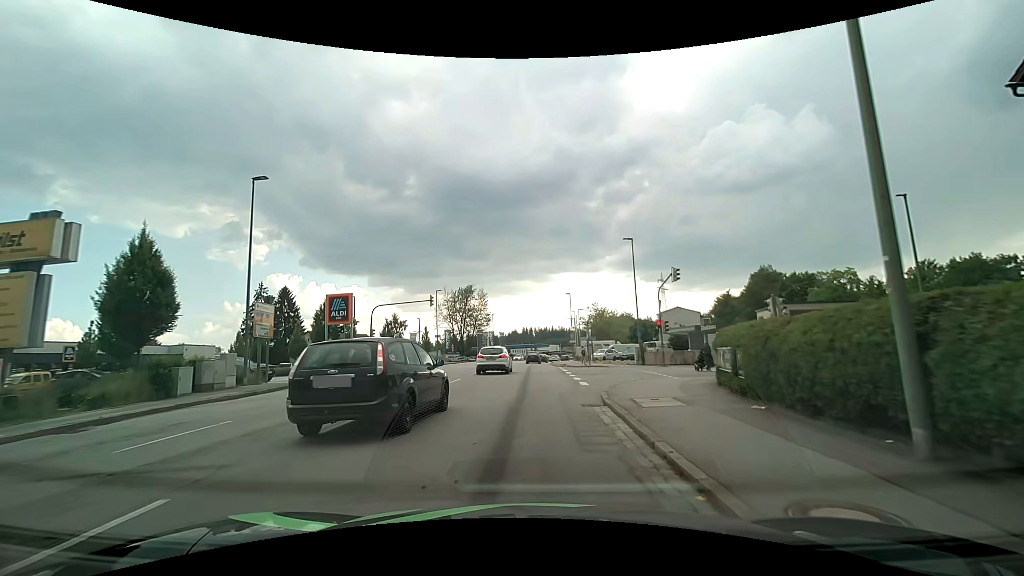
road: tertiary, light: Day
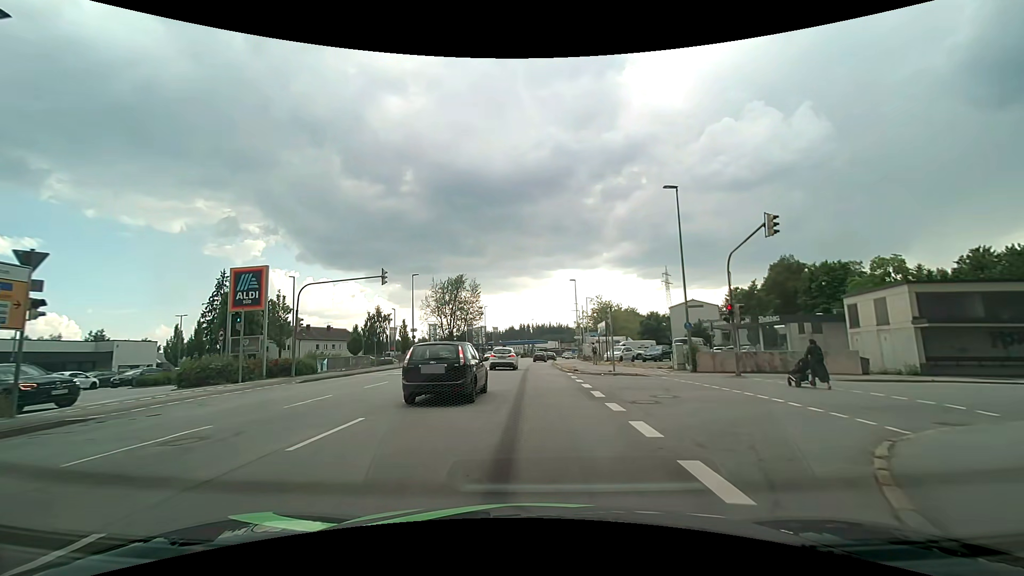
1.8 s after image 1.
(0.0, +13.0) m; 0°
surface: asphalt
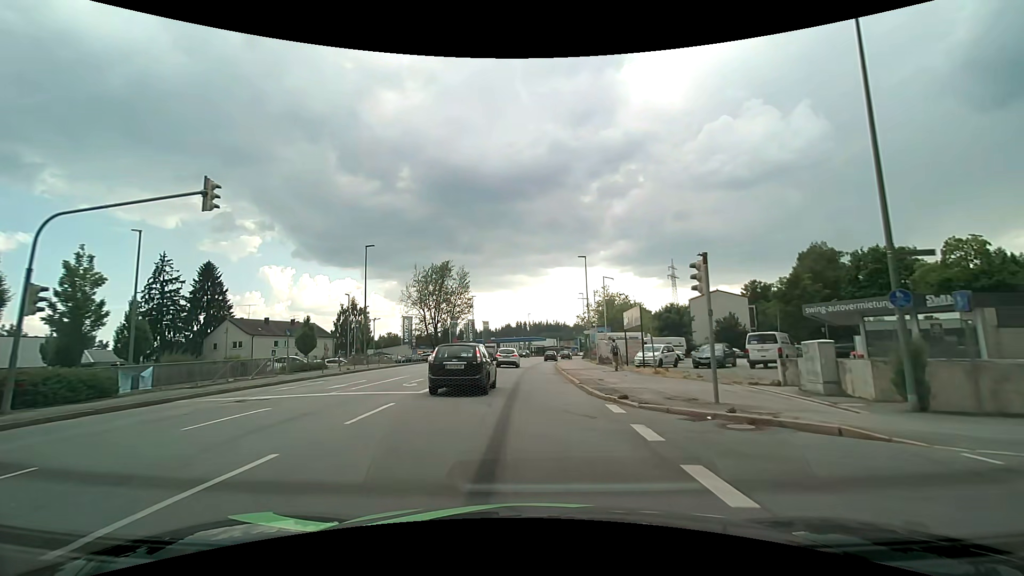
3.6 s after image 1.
(0.0, +15.6) m; +1°
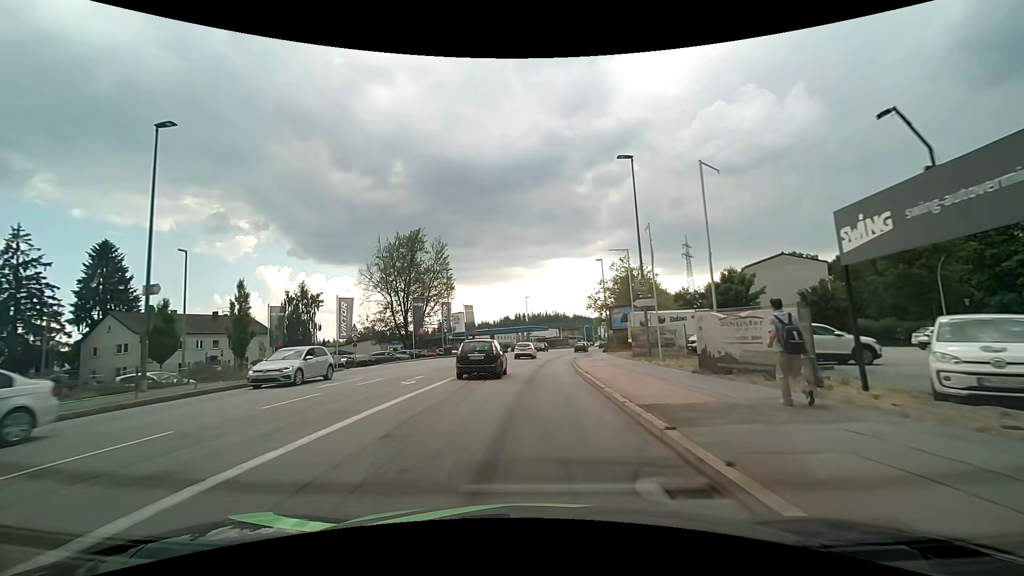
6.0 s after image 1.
(-0.2, +23.7) m; 0°
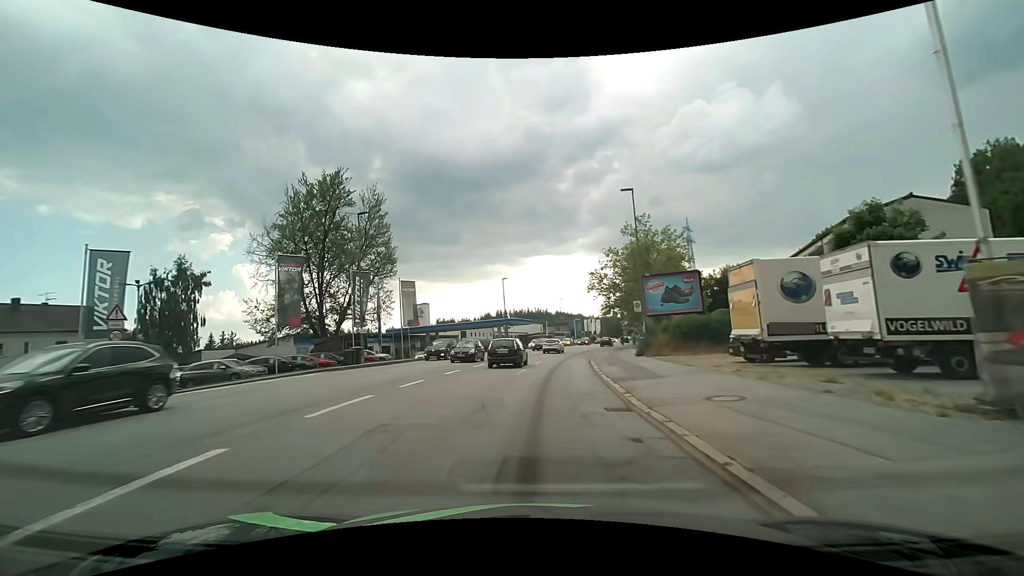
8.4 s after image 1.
(+0.3, +25.4) m; +2°
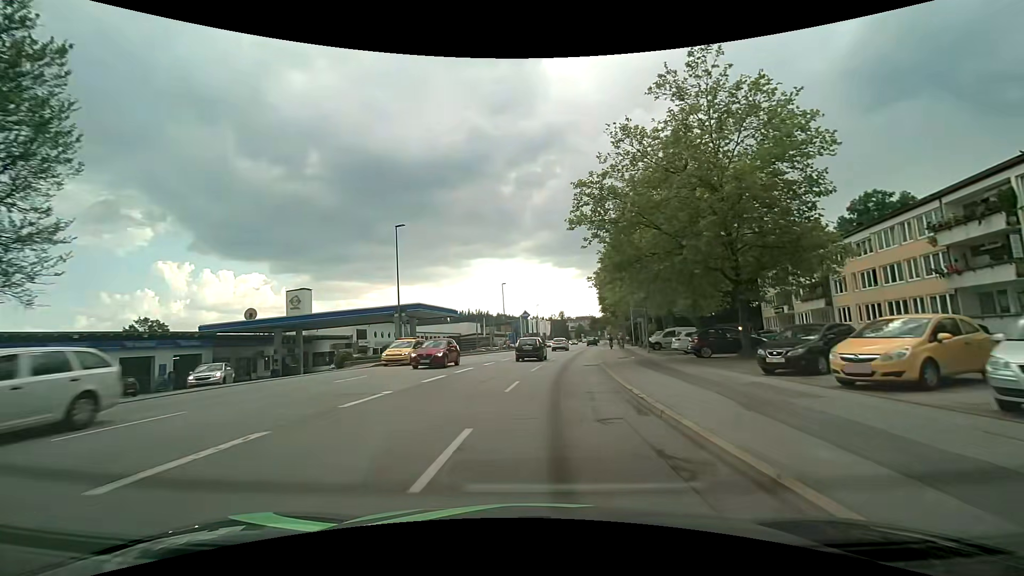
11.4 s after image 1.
(+1.7, +34.1) m; +7°
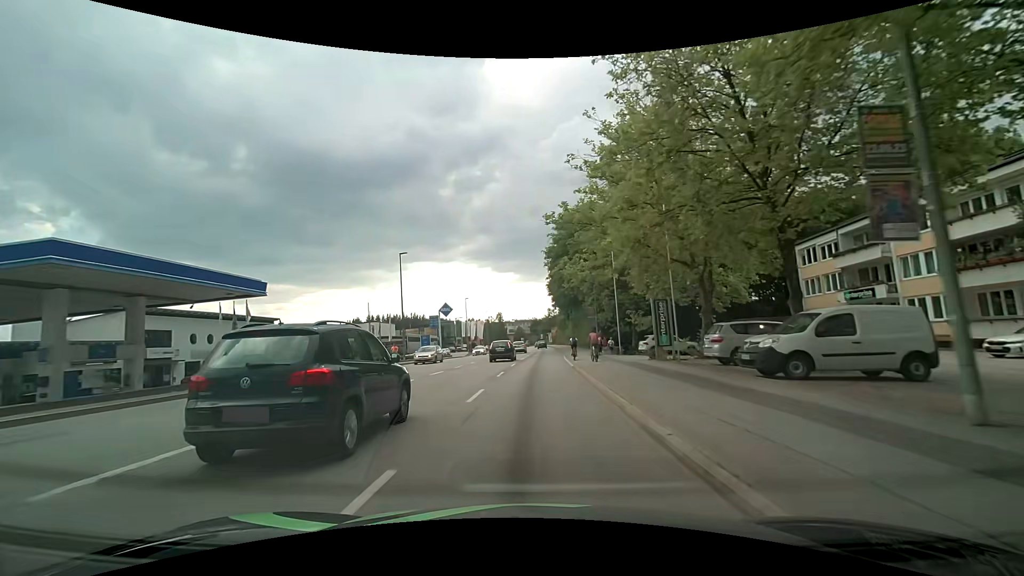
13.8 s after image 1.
(+2.0, +29.1) m; +7°
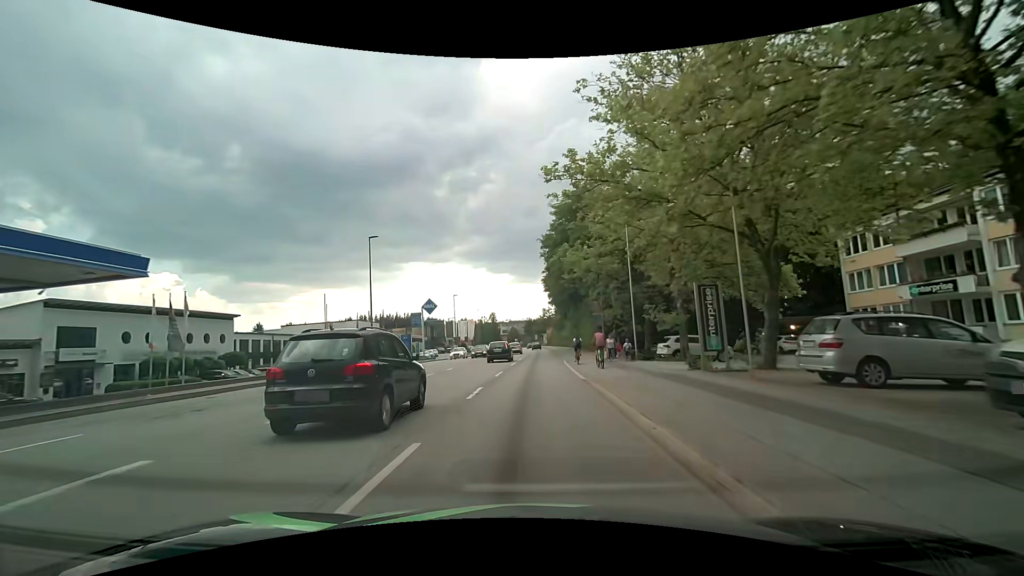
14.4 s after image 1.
(+0.1, +7.5) m; +1°
(0, +10) (0, +20) (+1, +30) (+1, +40) (+1, +50) (+1, +60) (+2, +70) (+2, +80) (+2, +90) (+2, +100) m
